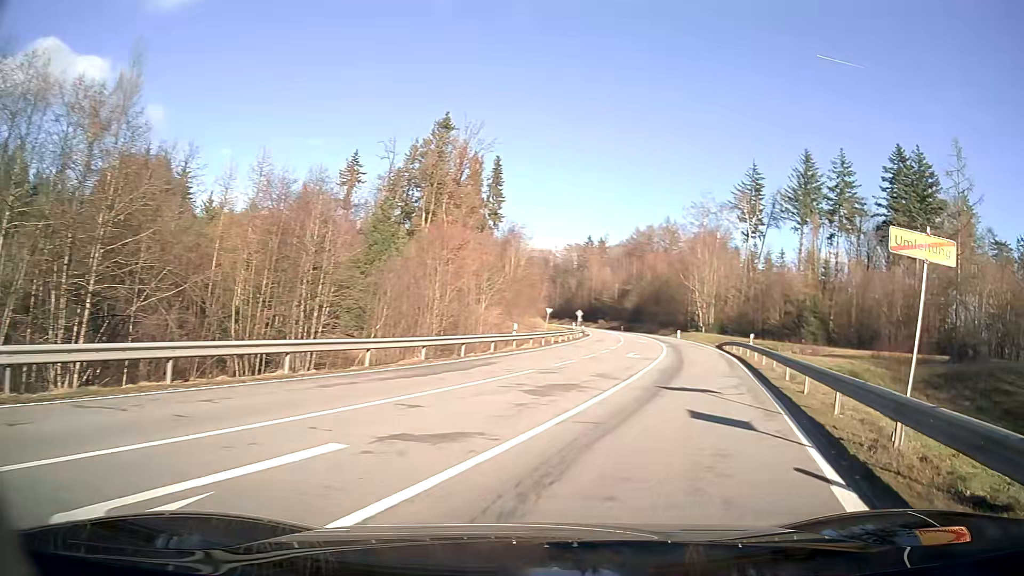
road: secondary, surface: asphalt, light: Day
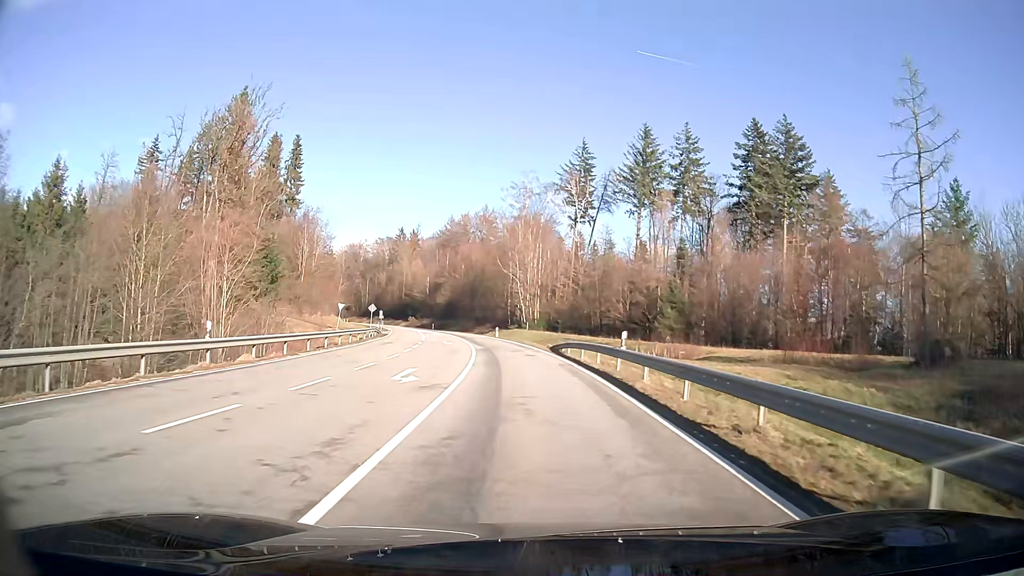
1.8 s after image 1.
(+2.1, +15.7) m; +10°
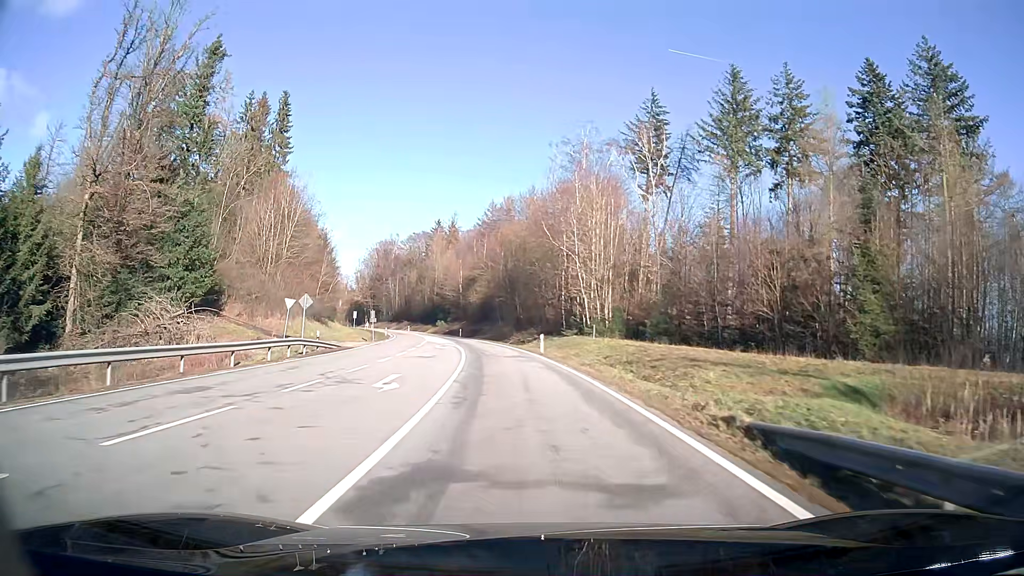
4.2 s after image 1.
(-1.2, +30.6) m; -5°
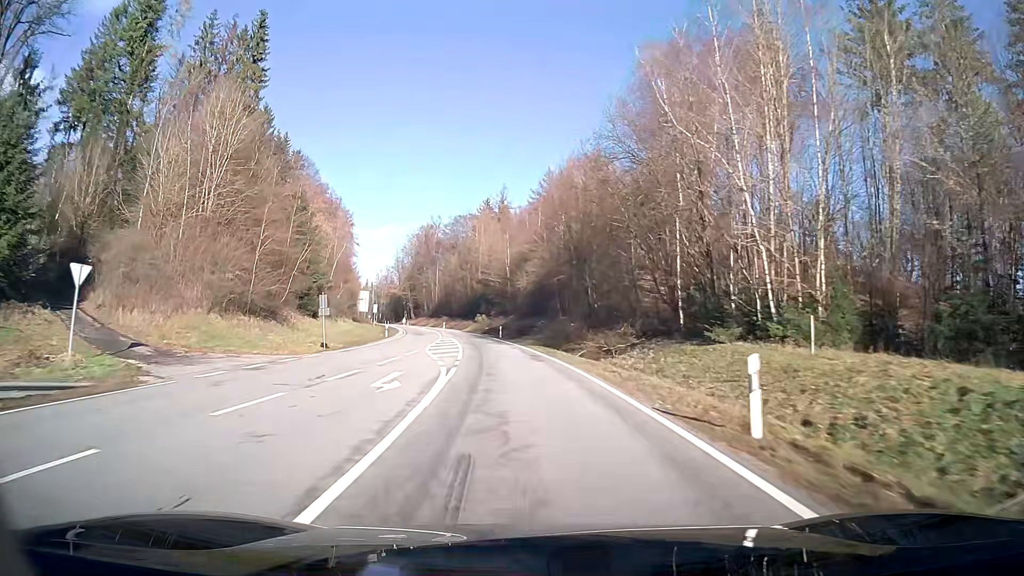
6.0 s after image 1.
(-1.3, +29.2) m; -5°
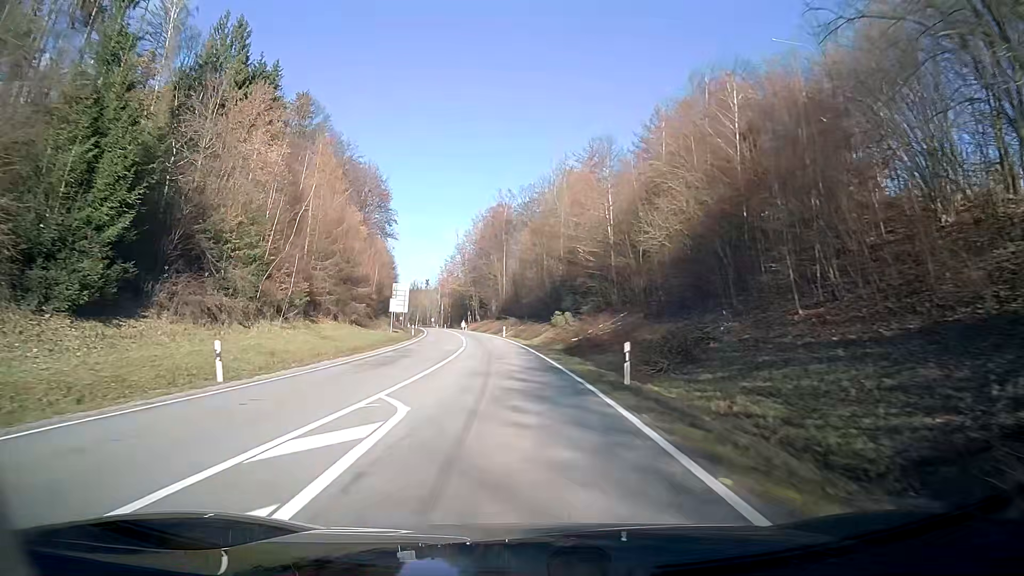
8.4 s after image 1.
(-2.6, +40.5) m; -7°
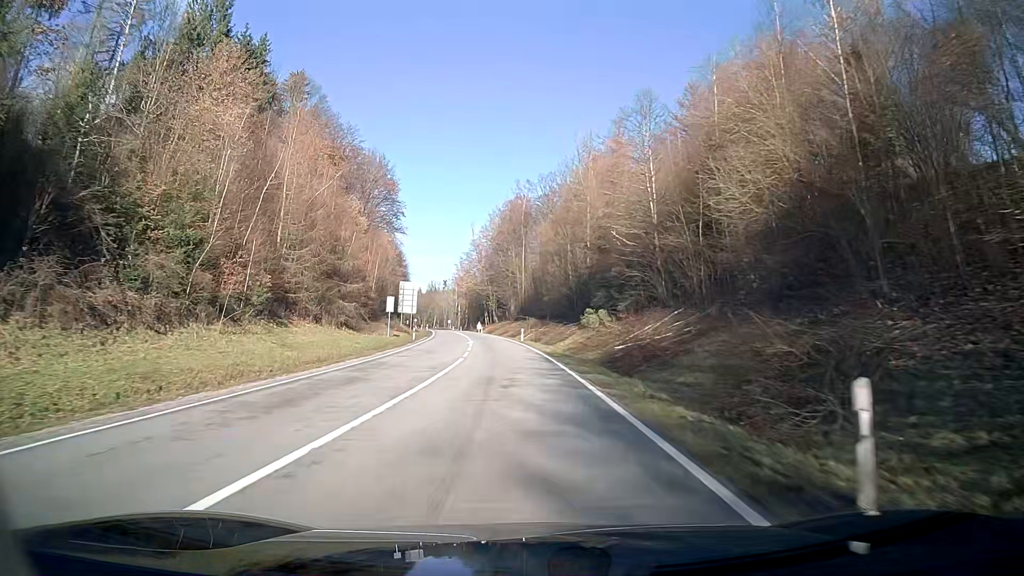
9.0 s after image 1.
(-0.2, +10.4) m; -2°
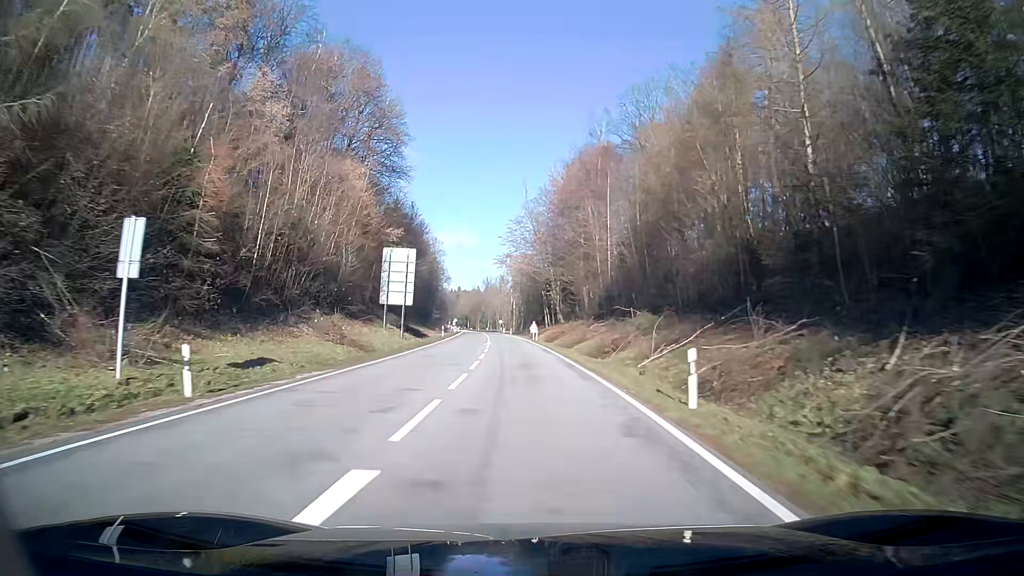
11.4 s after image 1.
(-2.2, +44.3) m; -5°
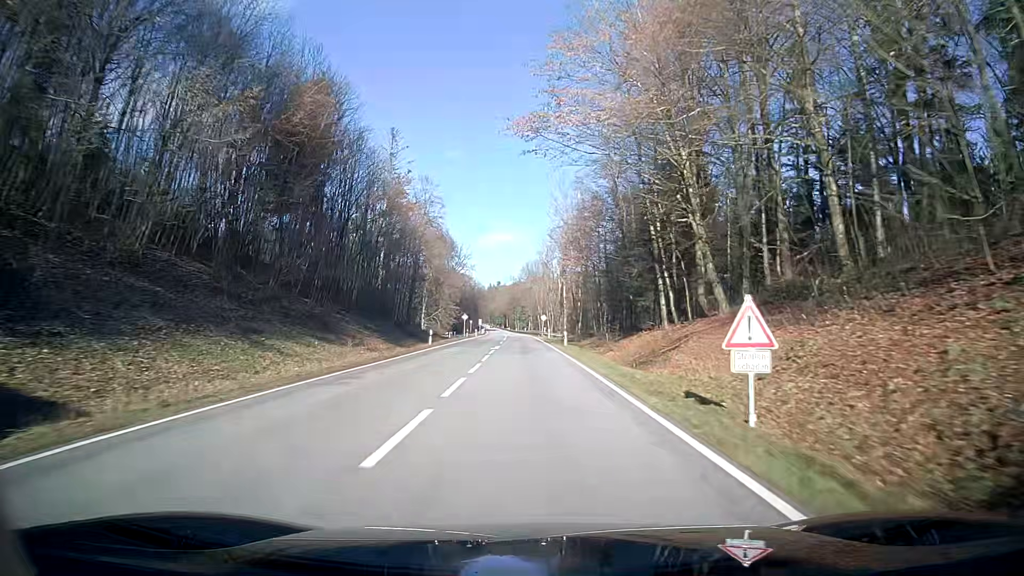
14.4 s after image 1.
(-2.2, +62.1) m; -4°
